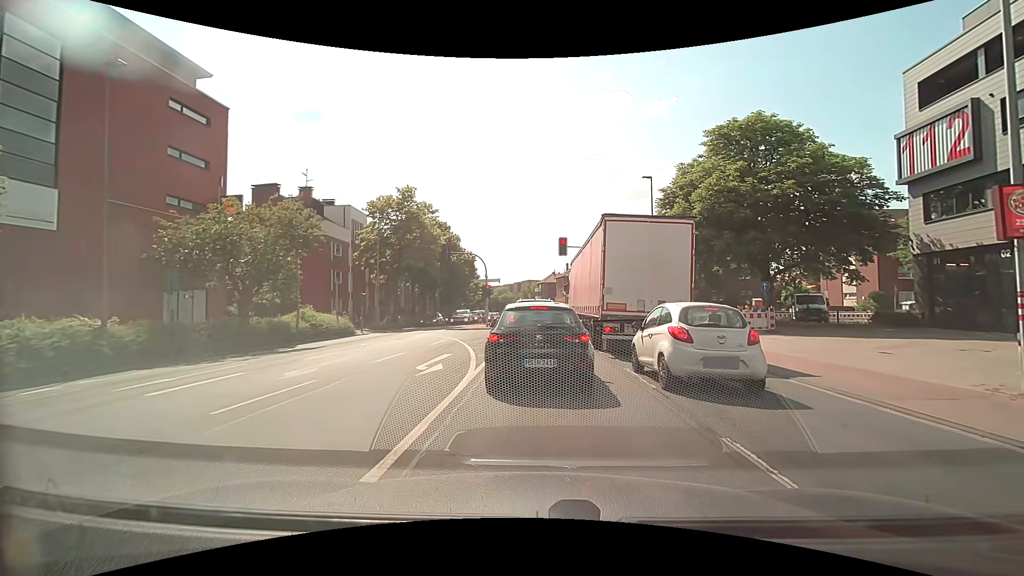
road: secondary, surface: asphalt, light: Day
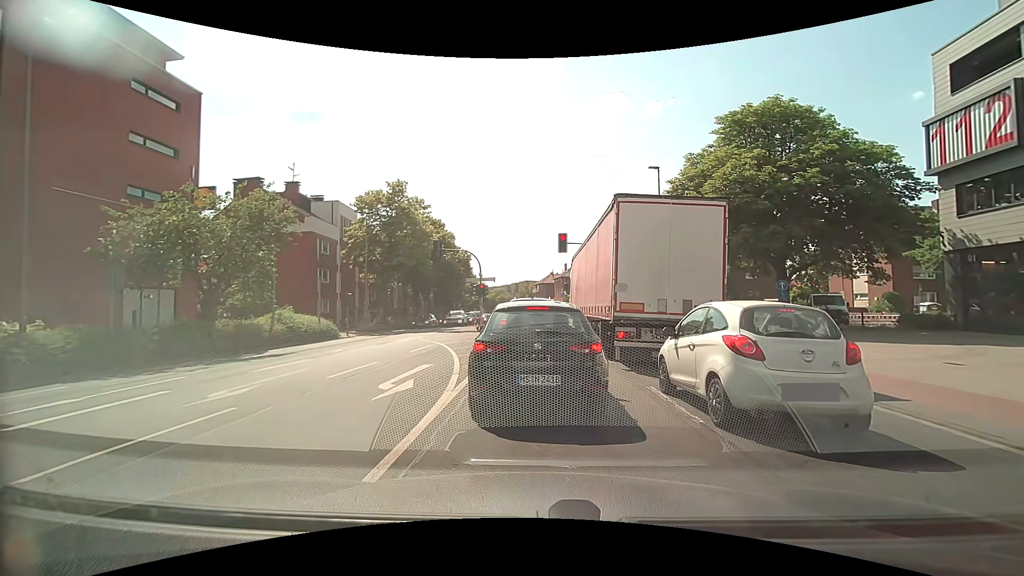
(+0.1, +2.5) m; +2°
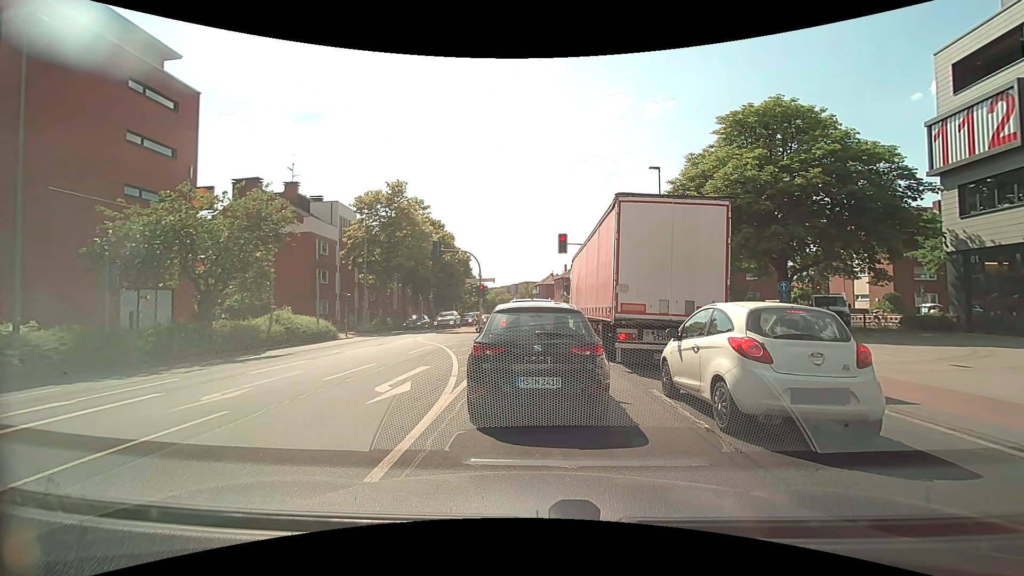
(0.0, +0.3) m; 0°
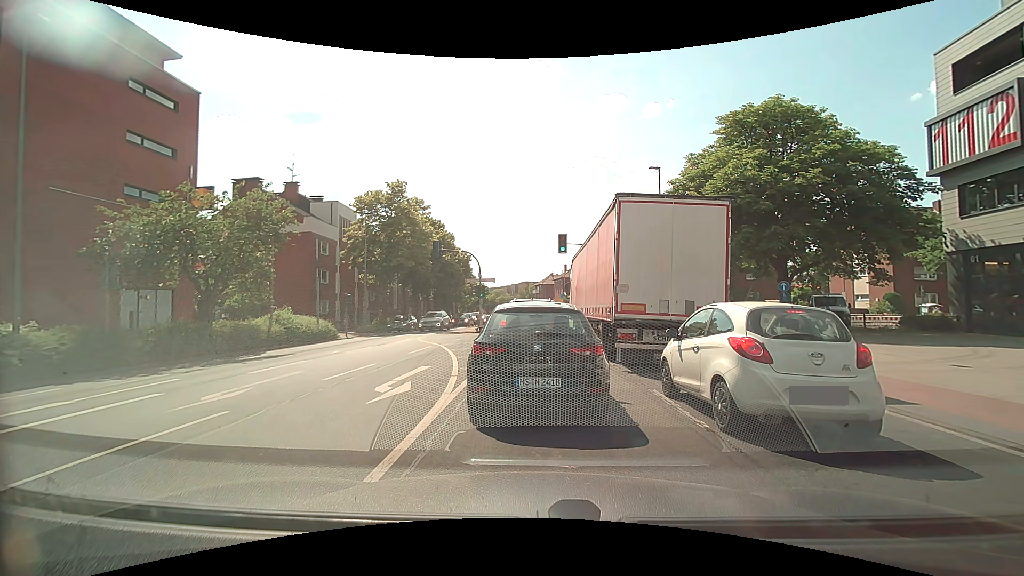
(0.0, 0.0) m; 0°
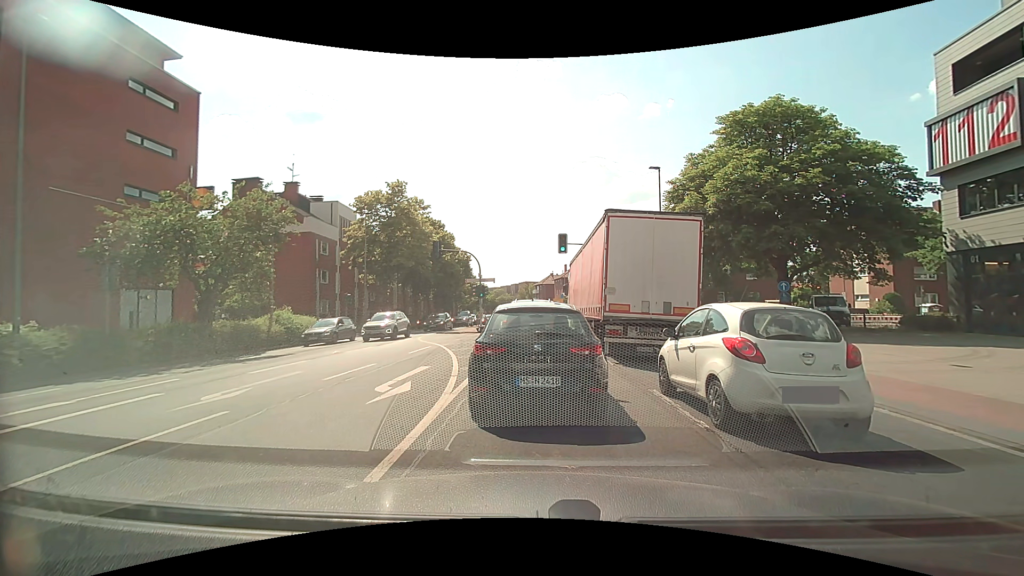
(0.0, 0.0) m; 0°
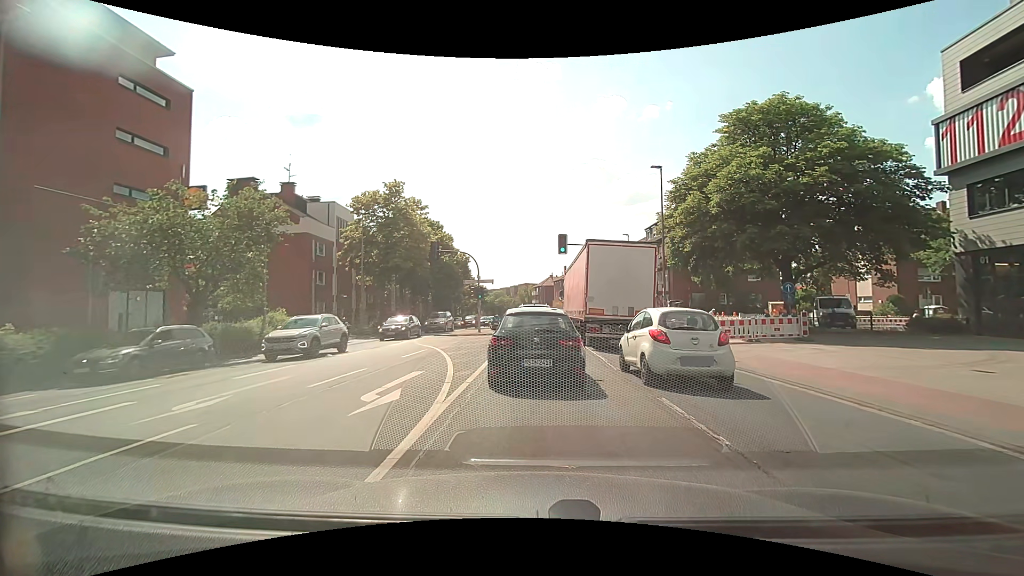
(0.0, +0.6) m; 0°
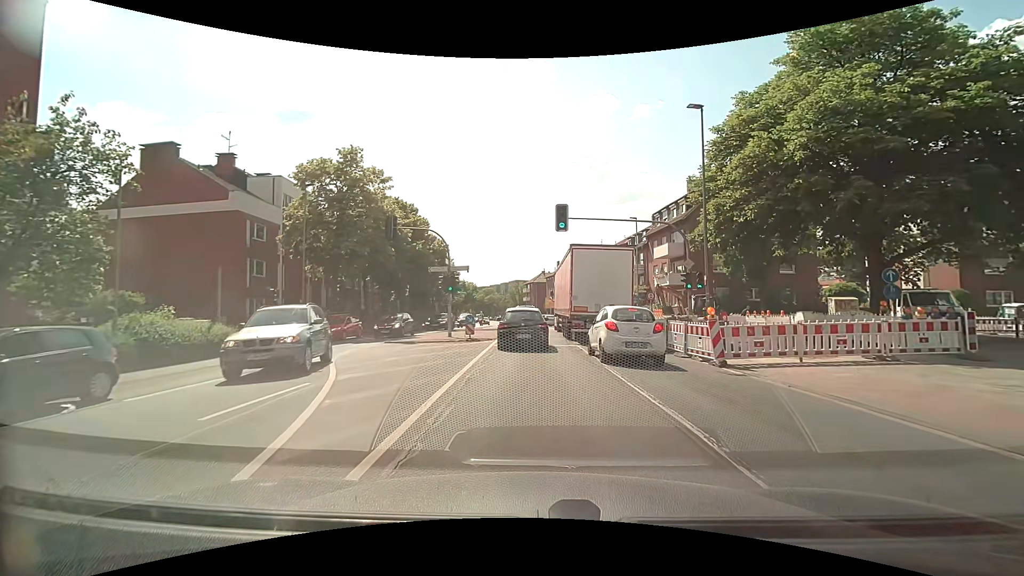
(+0.1, +9.4) m; +1°
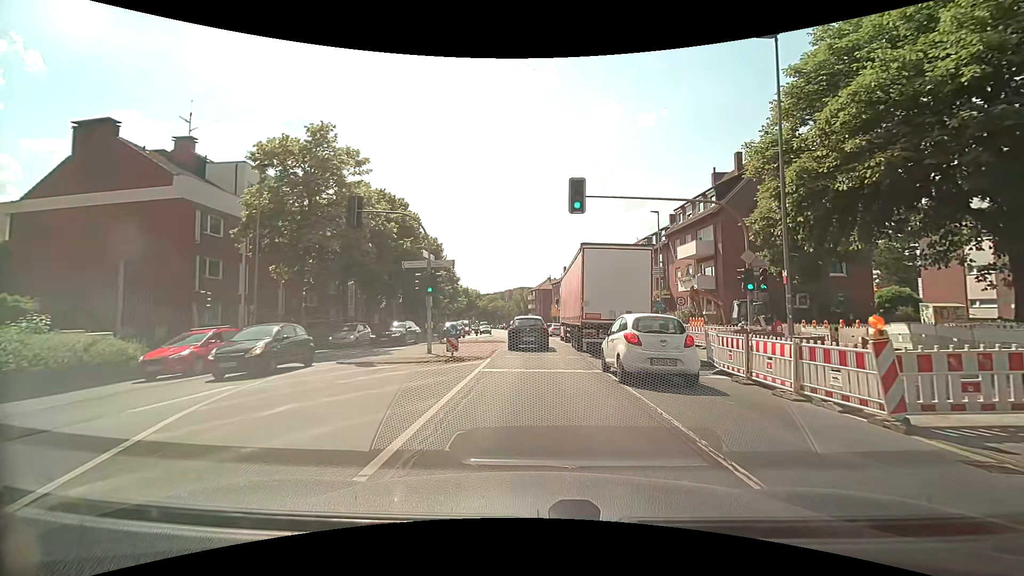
(0.0, +6.4) m; 0°
(0, +10) (0, +20) (0, +30) (0, +40) (-1, +50) (-1, +60) (-2, +70) (-2, +80) (-3, +90) (-4, +100) m
